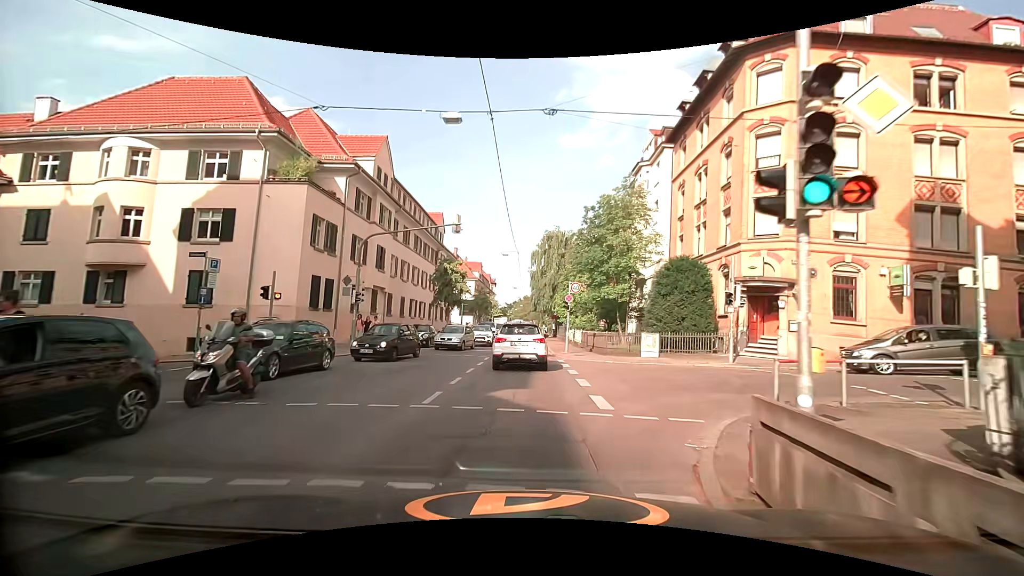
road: tertiary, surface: asphalt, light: Day
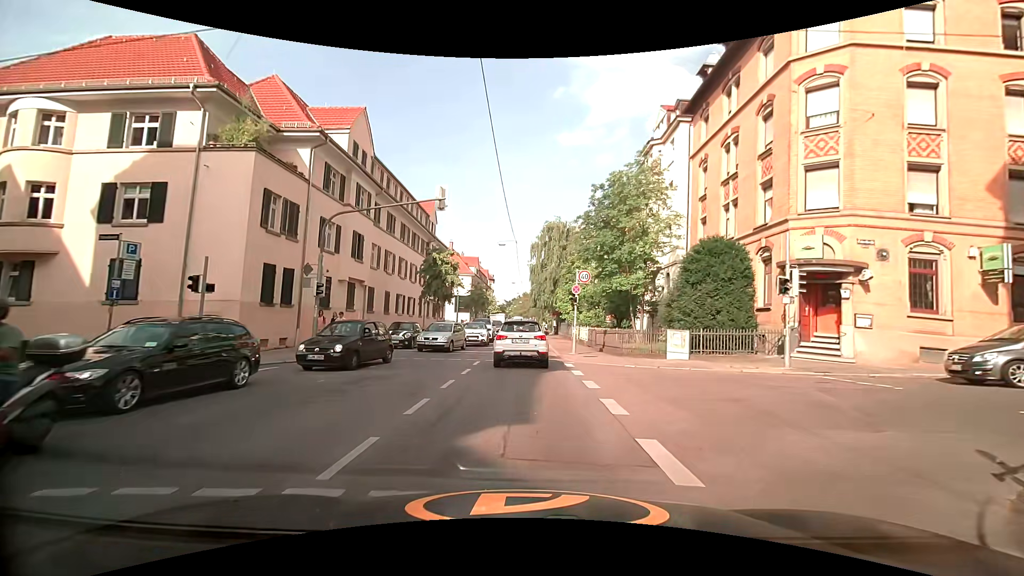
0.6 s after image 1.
(+0.1, +4.4) m; 0°
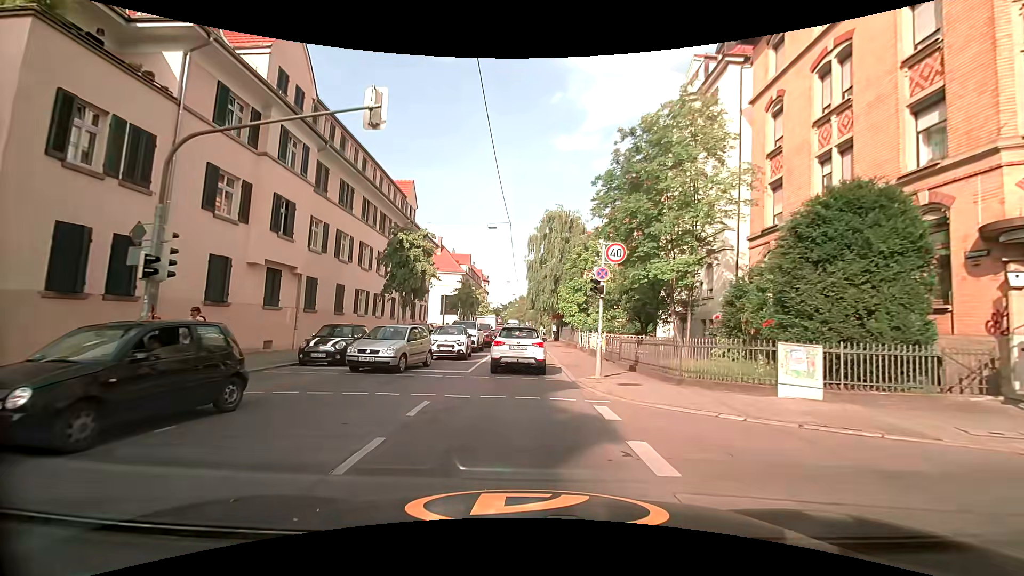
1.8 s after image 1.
(+0.3, +8.7) m; +1°
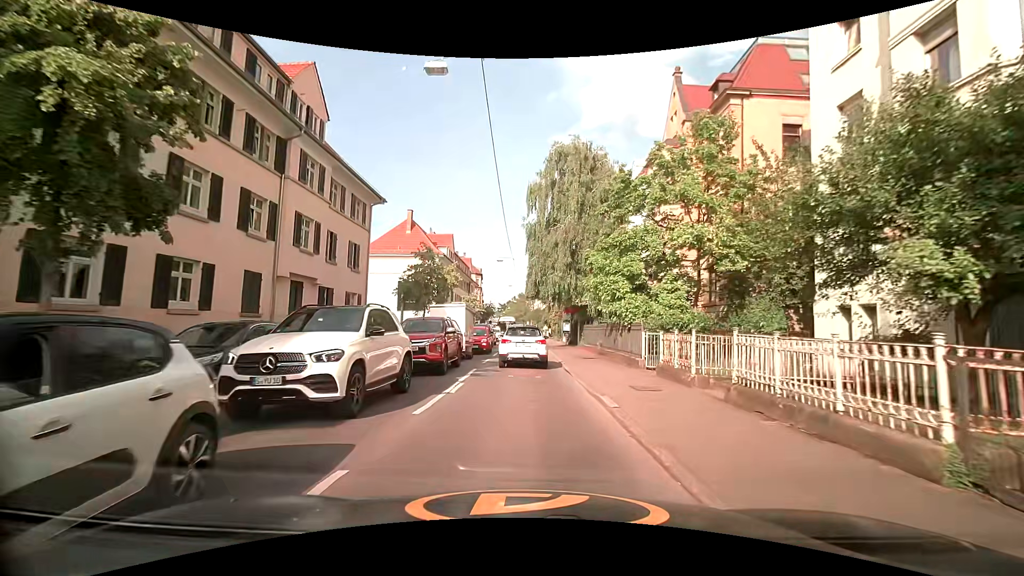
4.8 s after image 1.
(+0.2, +20.2) m; 0°
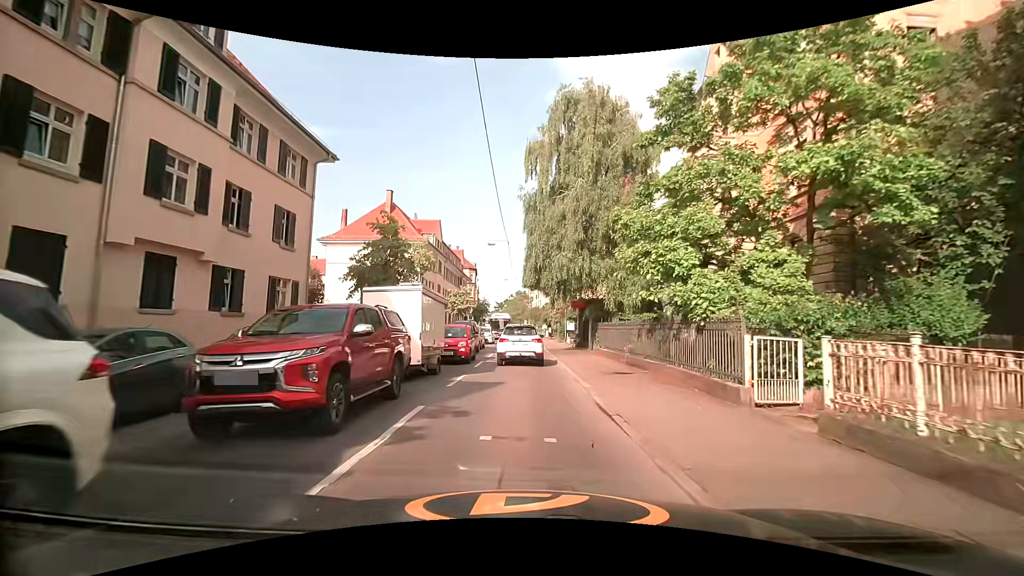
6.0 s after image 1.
(0.0, +8.4) m; -1°
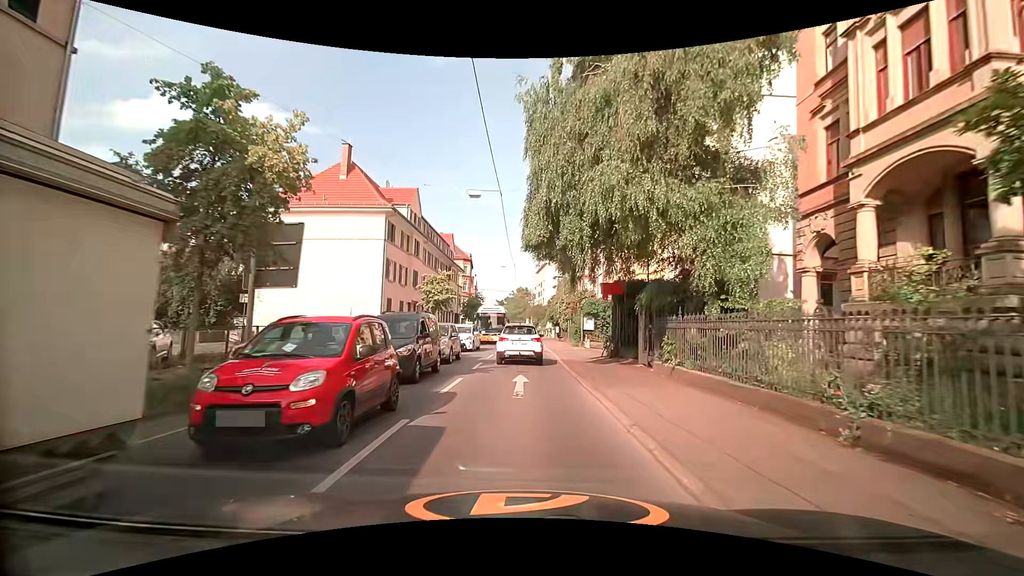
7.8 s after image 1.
(+0.4, +13.4) m; +2°
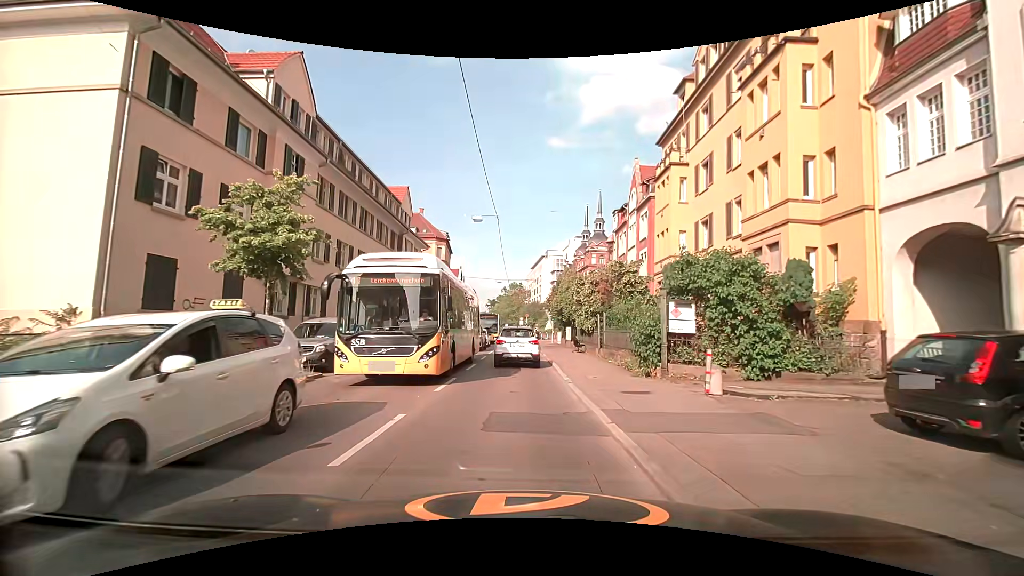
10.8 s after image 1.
(+0.1, +23.3) m; +1°
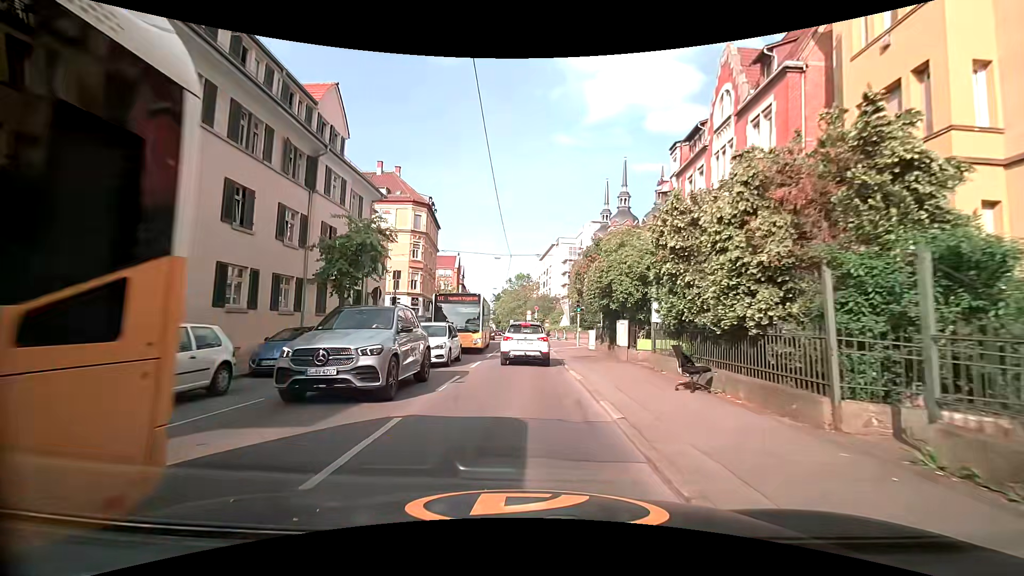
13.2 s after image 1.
(-0.4, +18.9) m; -2°
